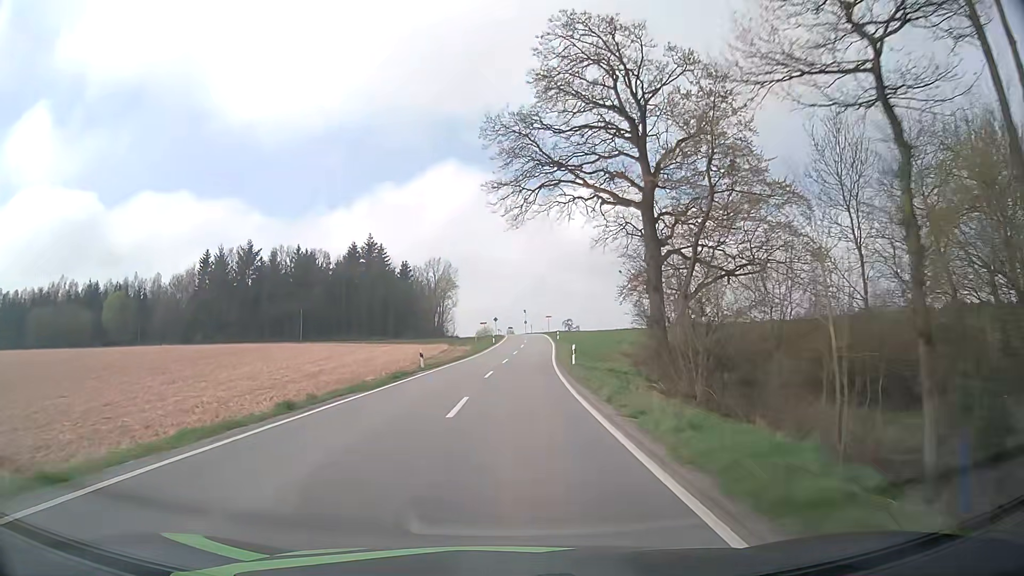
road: tertiary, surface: asphalt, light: Day
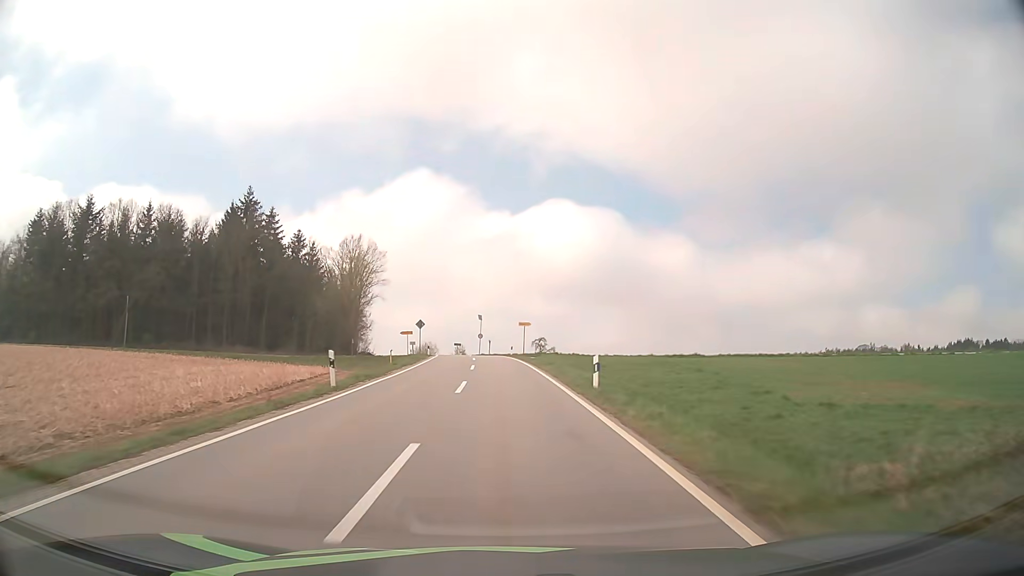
(+2.2, +54.8) m; +4°
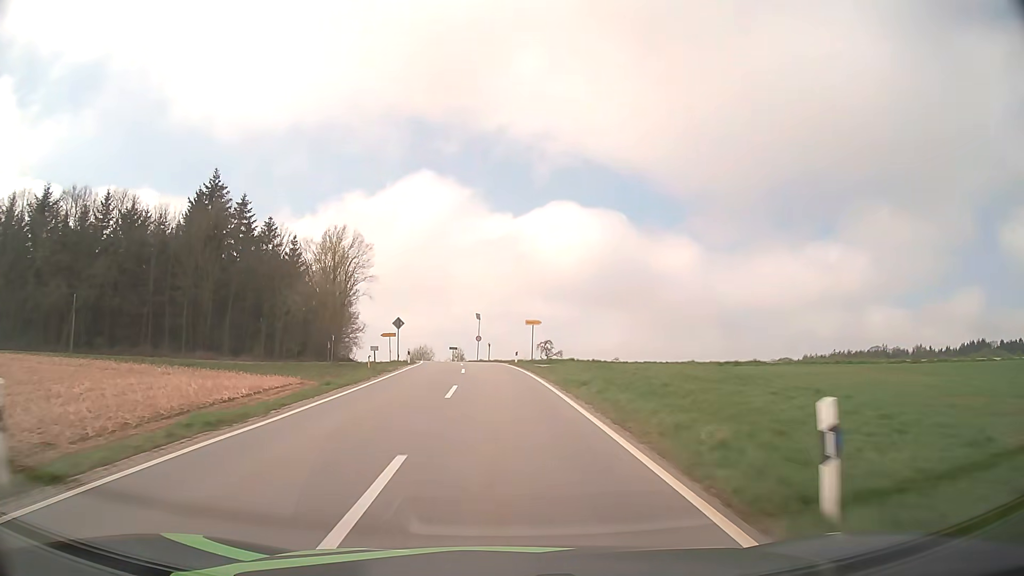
(0.0, +12.8) m; 0°
